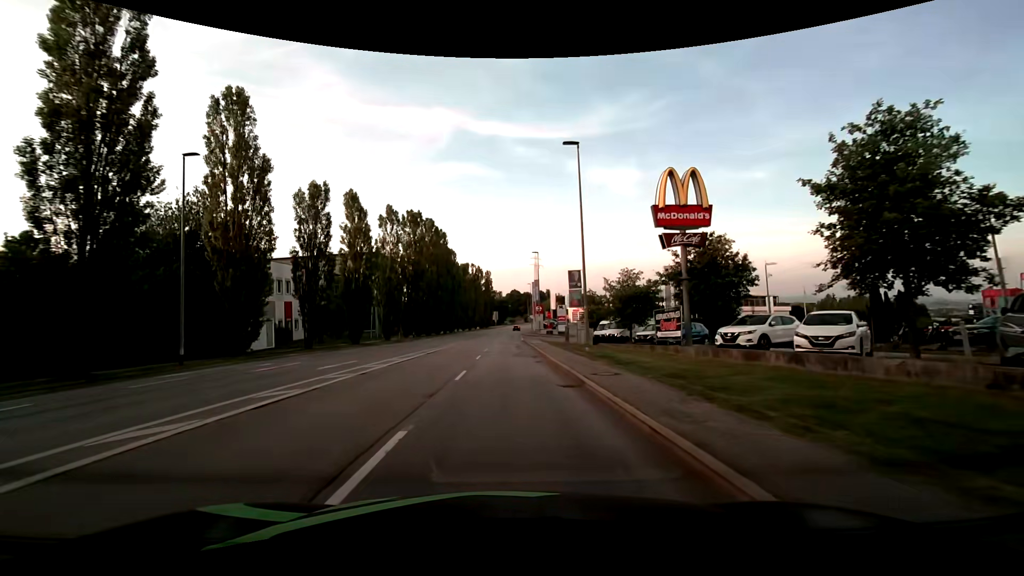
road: tertiary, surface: asphalt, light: Day
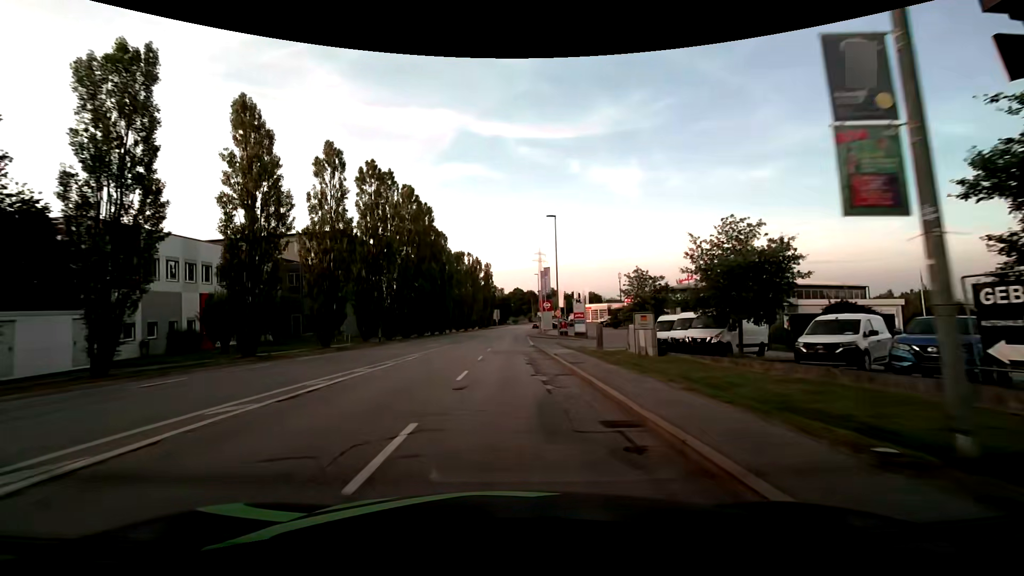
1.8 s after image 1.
(-0.2, +19.1) m; 0°
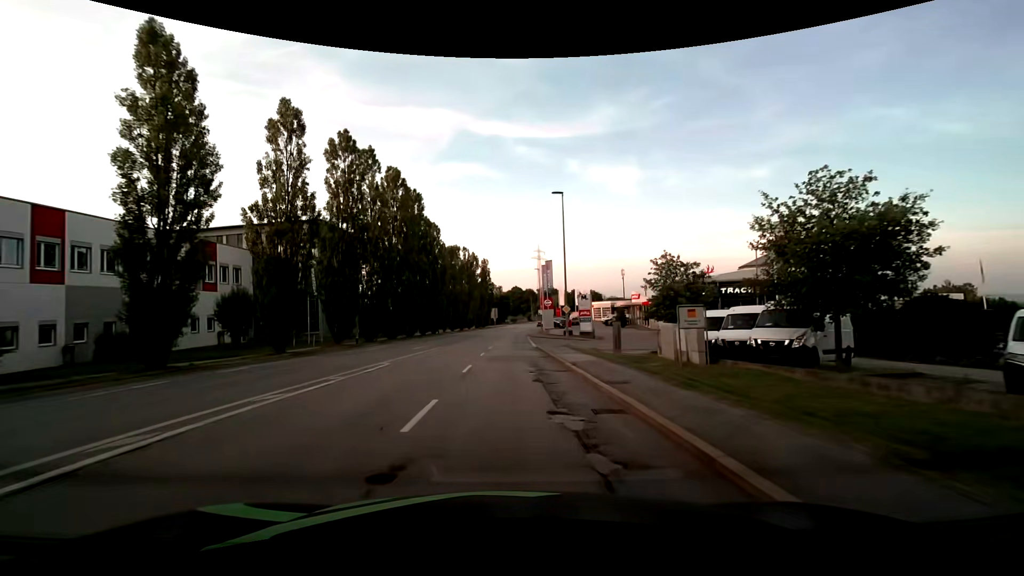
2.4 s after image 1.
(0.0, +6.7) m; 0°
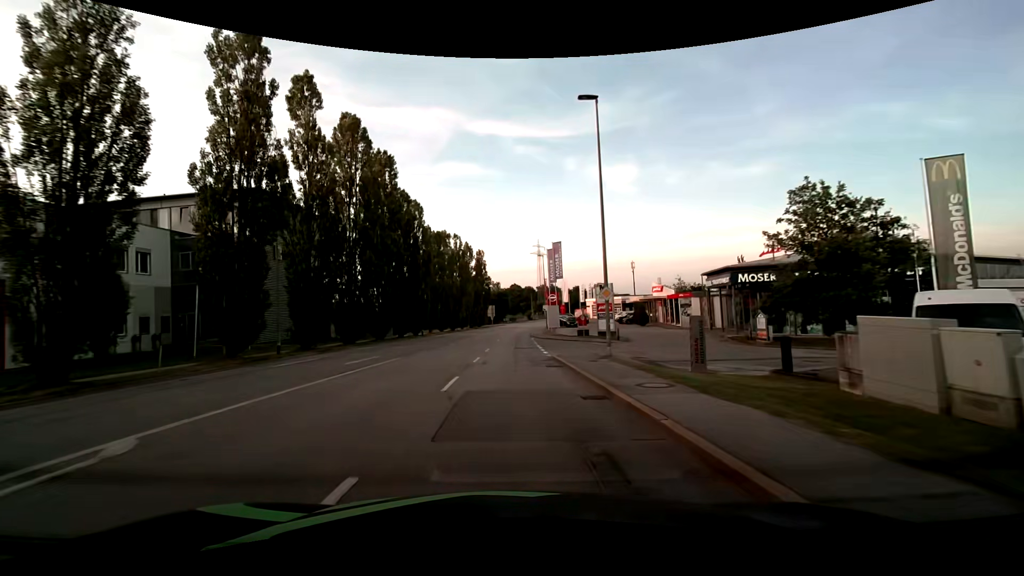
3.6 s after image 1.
(0.0, +13.9) m; -1°
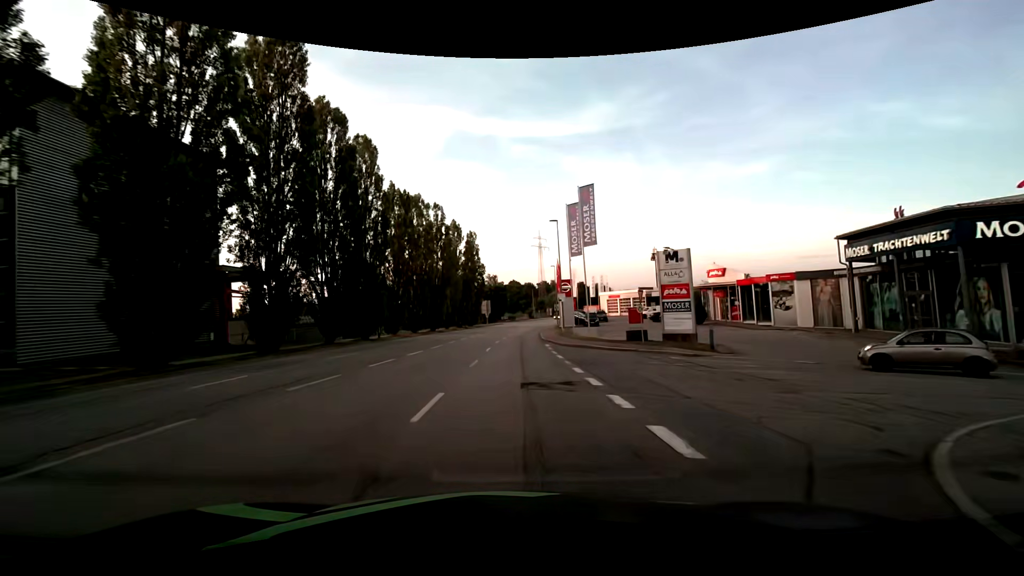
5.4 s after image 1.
(+0.3, +21.6) m; +1°
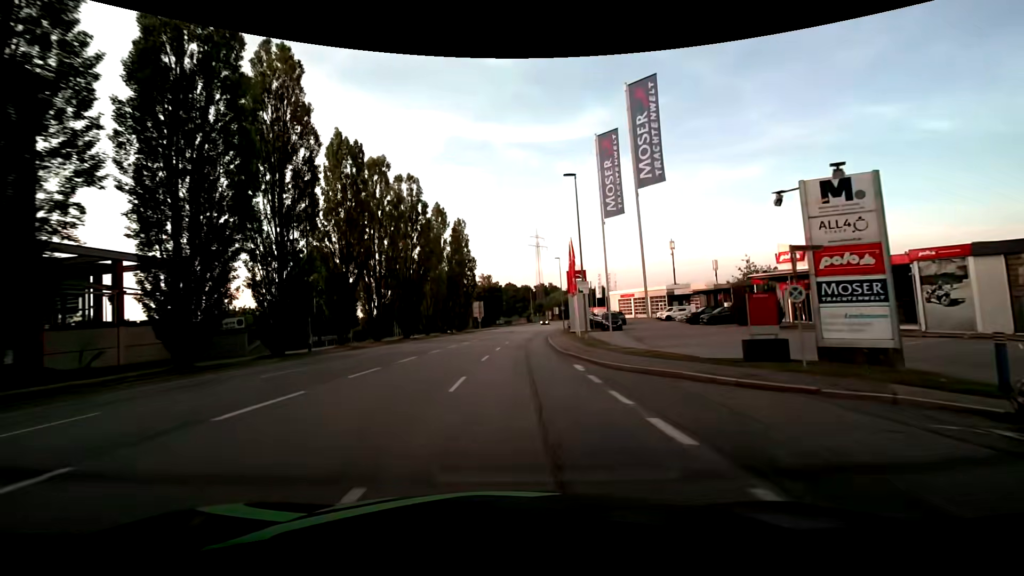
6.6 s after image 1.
(0.0, +14.8) m; +1°
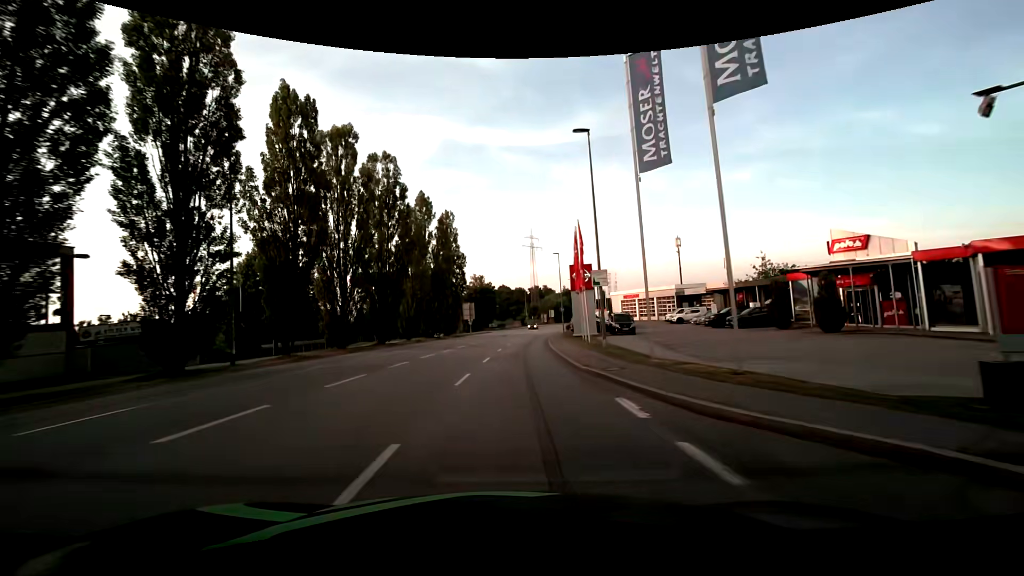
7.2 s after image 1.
(0.0, +7.5) m; 0°
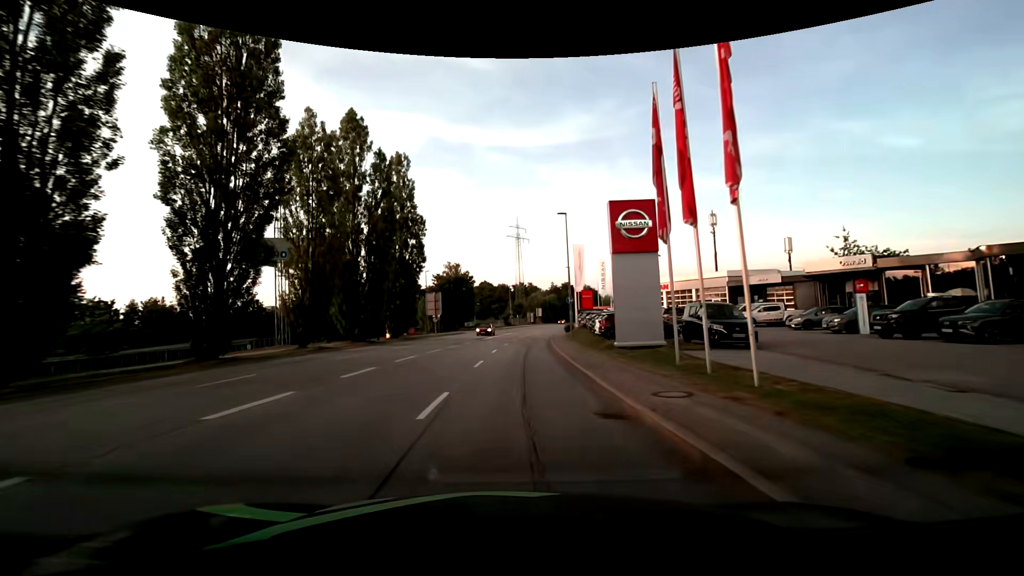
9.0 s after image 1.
(+0.4, +22.6) m; +2°
(0, +10) (0, +20) (+1, +30) (+1, +40) (+2, +50) (+3, +60) (+5, +70) (+6, +80) (+8, +90) (+10, +99) m
